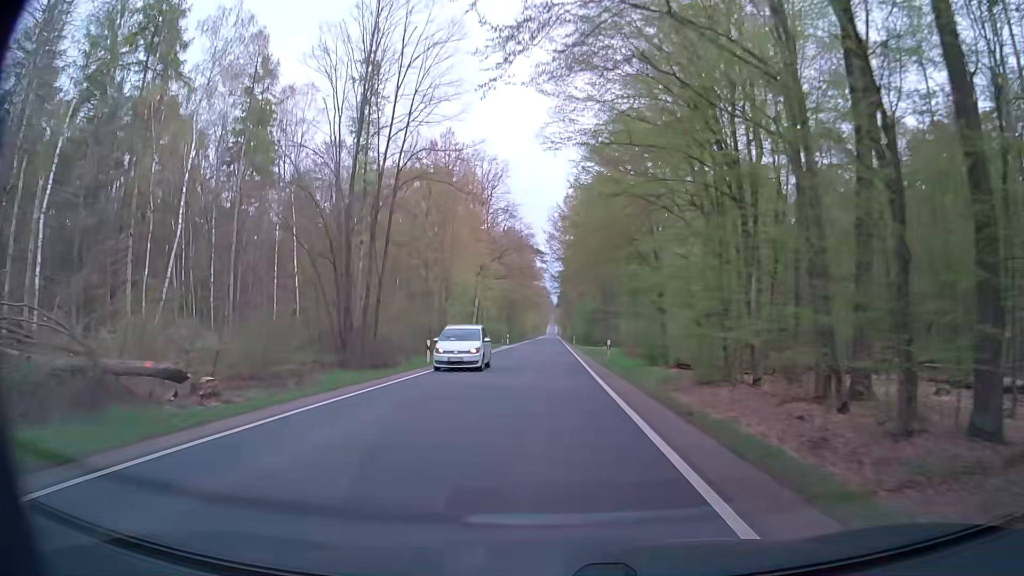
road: secondary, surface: asphalt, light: Day
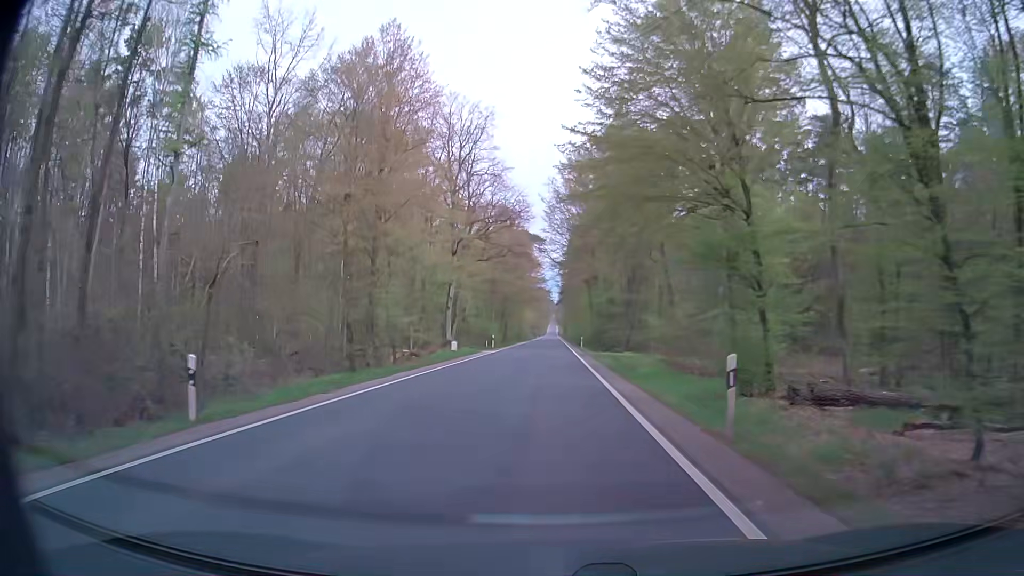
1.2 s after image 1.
(+0.1, +20.2) m; 0°
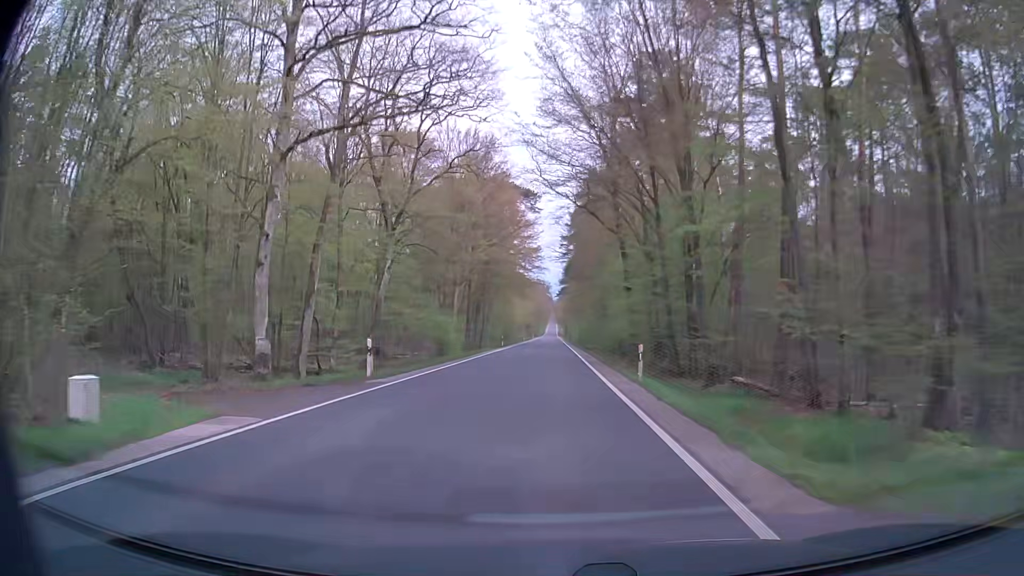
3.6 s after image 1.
(0.0, +40.2) m; 0°
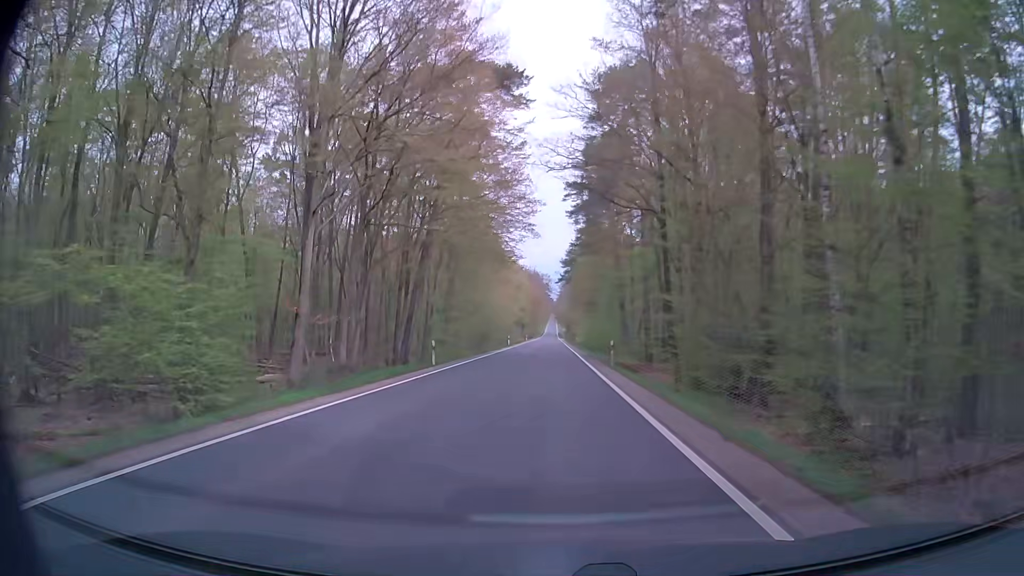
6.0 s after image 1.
(+0.2, +39.9) m; 0°
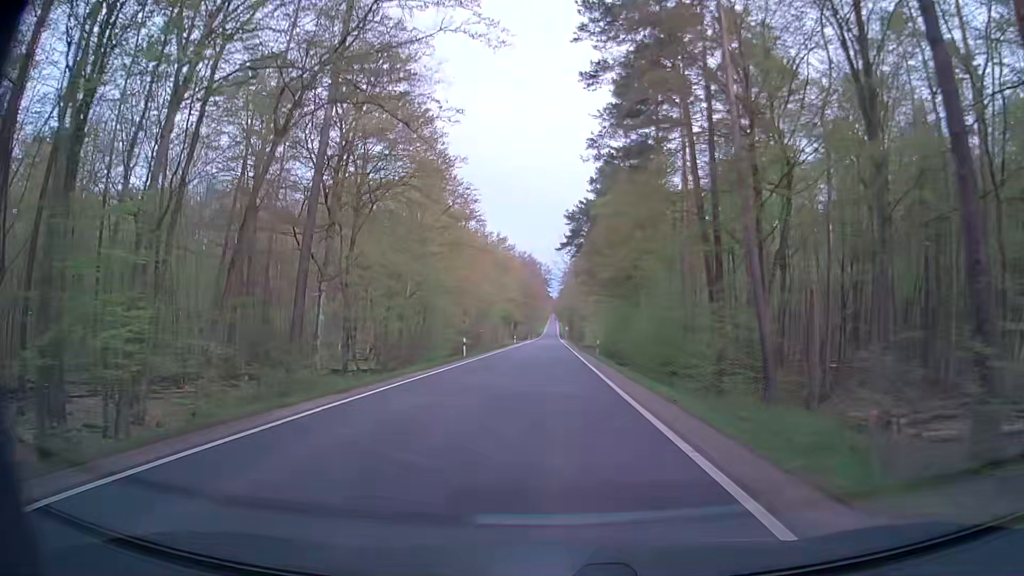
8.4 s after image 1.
(0.0, +39.5) m; +1°
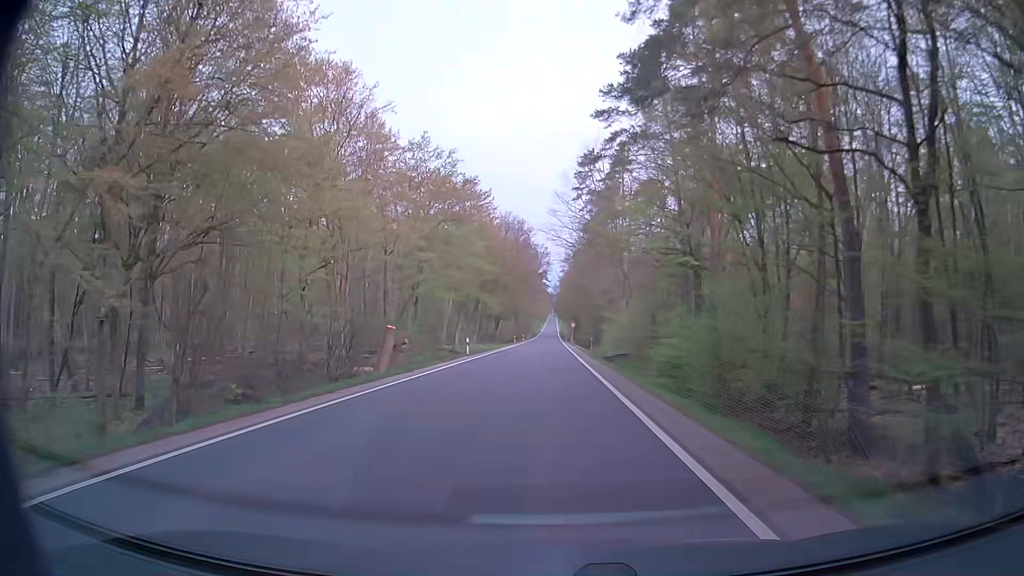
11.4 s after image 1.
(-0.4, +49.1) m; -1°
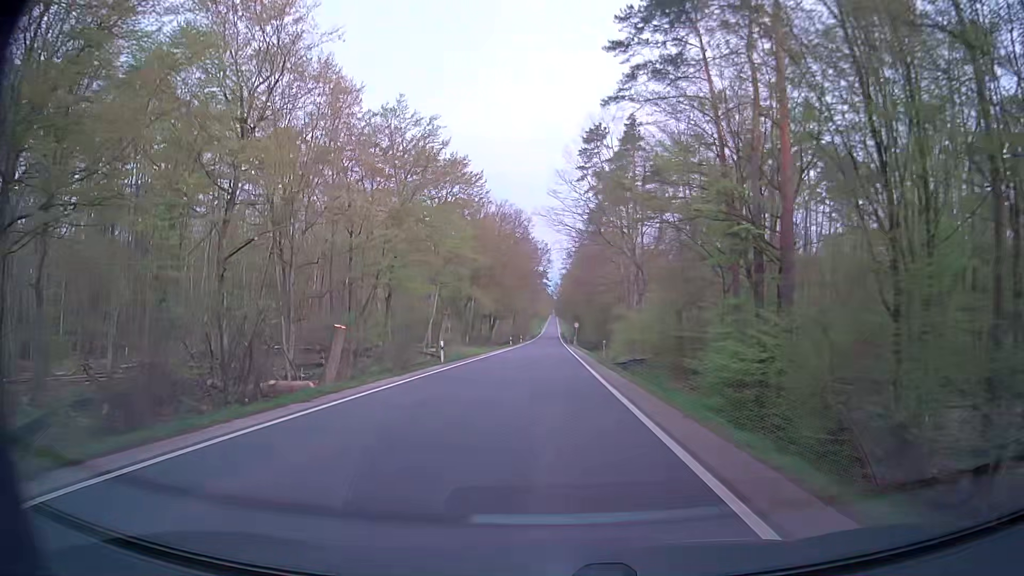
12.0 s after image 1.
(+0.1, +10.0) m; +1°
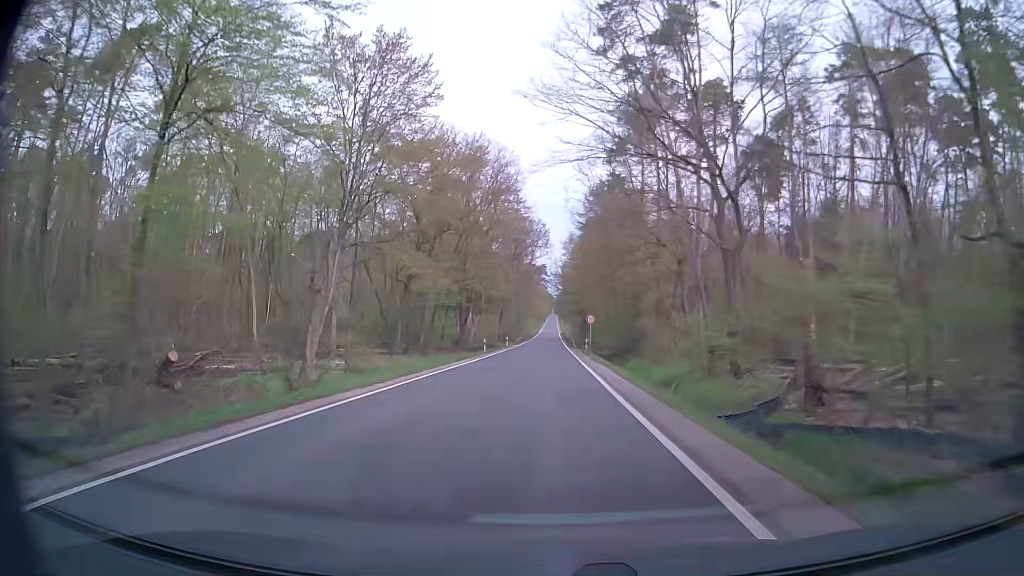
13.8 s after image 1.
(-0.3, +30.7) m; -1°
(0, +10) (0, +20) (0, +30) (0, +40) (0, +50) (0, +60) (0, +70) (0, +80) (0, +90) (0, +100) m
